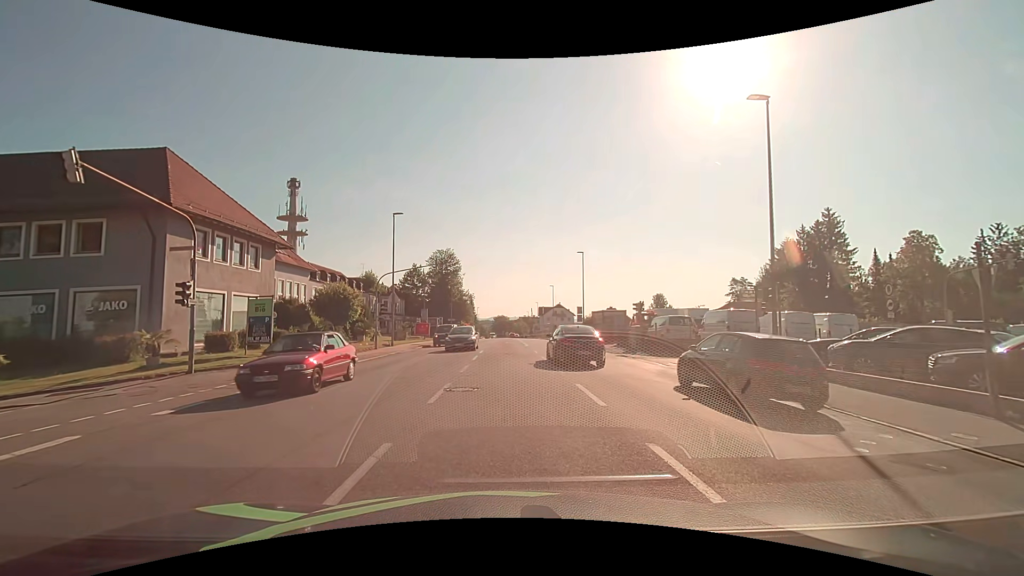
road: tertiary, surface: asphalt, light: Day
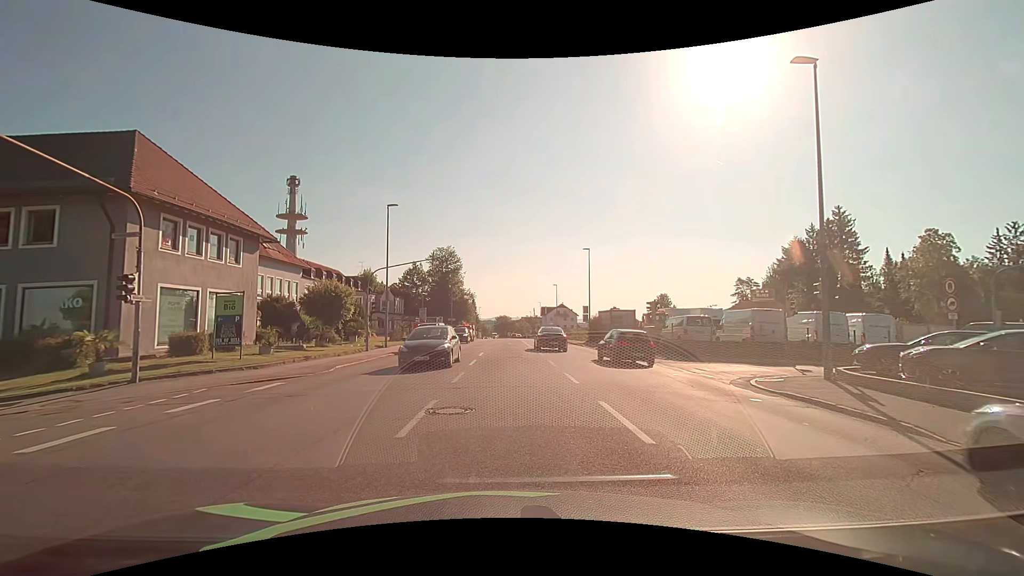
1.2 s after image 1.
(0.0, +2.5) m; -1°
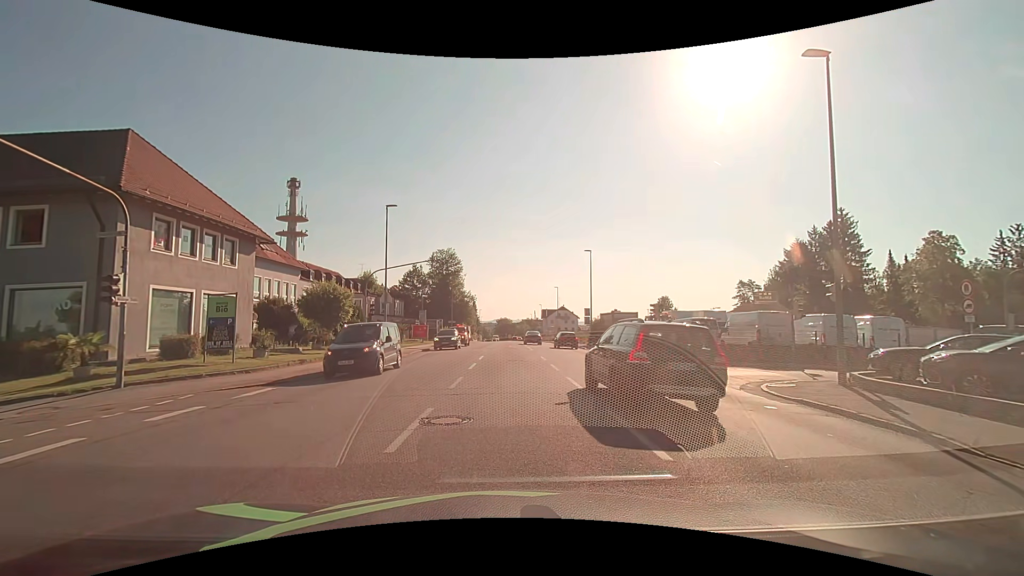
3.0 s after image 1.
(0.0, +0.6) m; 0°
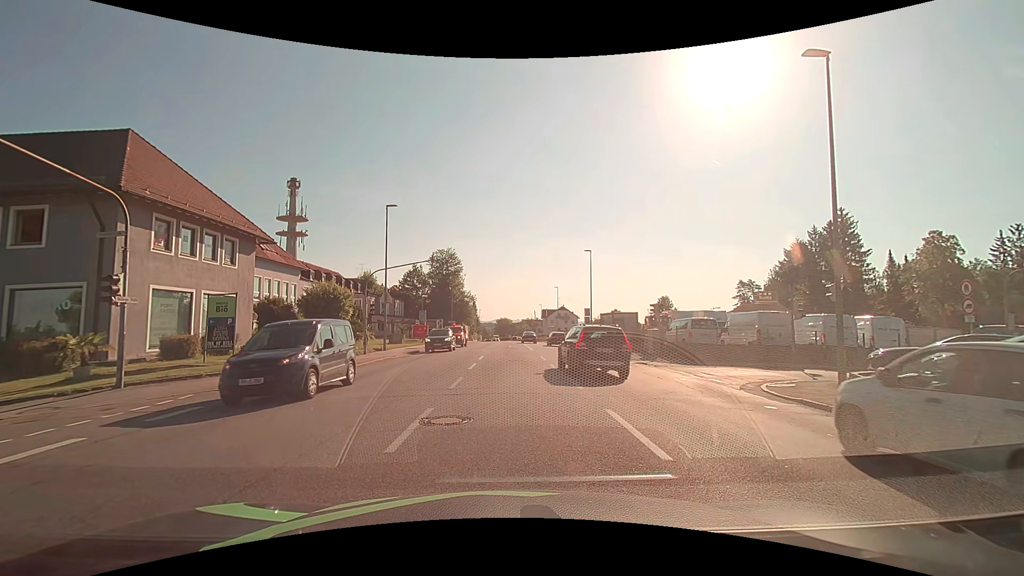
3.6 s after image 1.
(0.0, 0.0) m; 0°
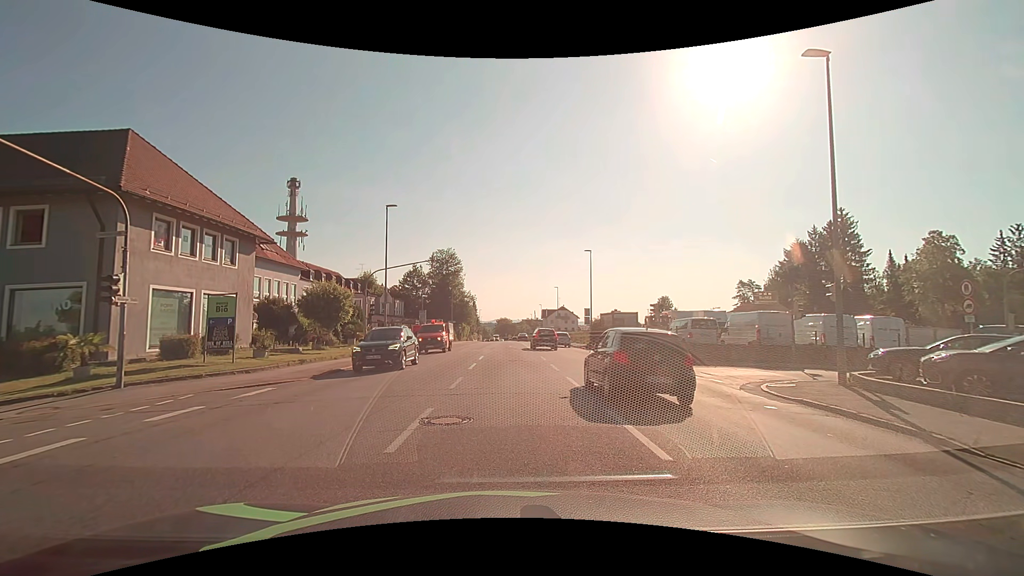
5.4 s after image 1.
(0.0, 0.0) m; 0°
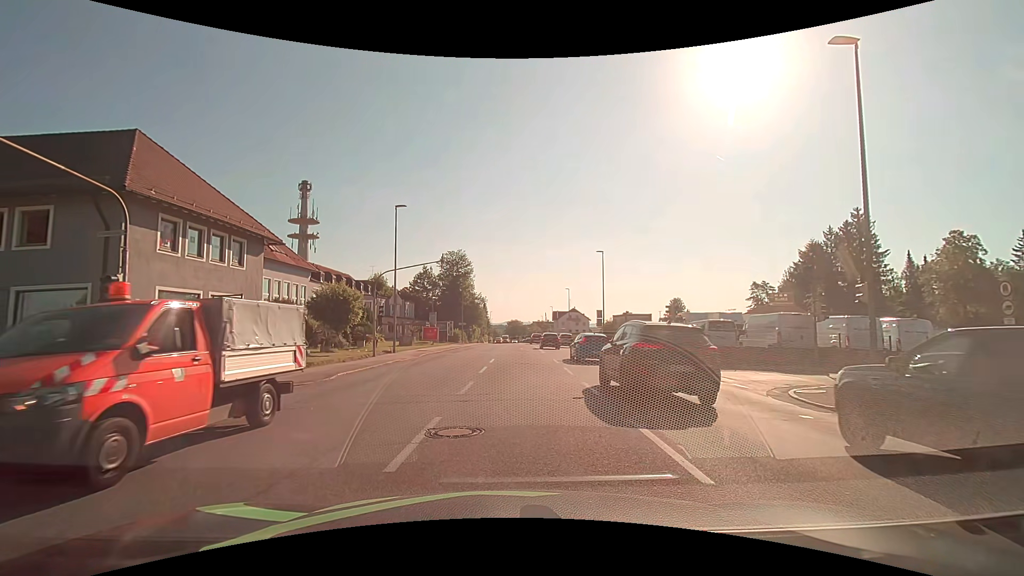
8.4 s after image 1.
(0.0, +0.7) m; 0°
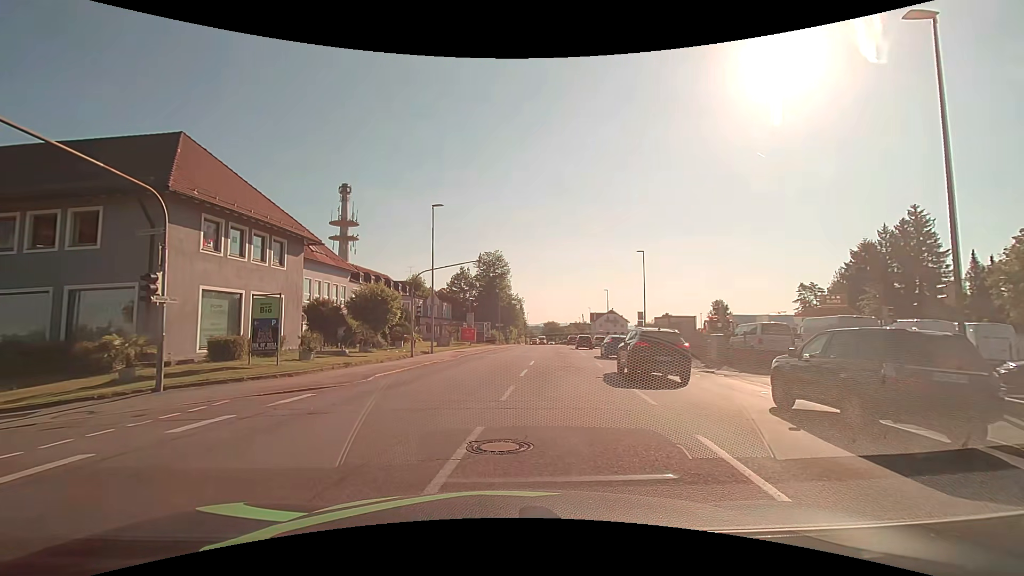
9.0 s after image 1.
(0.0, +0.9) m; -5°
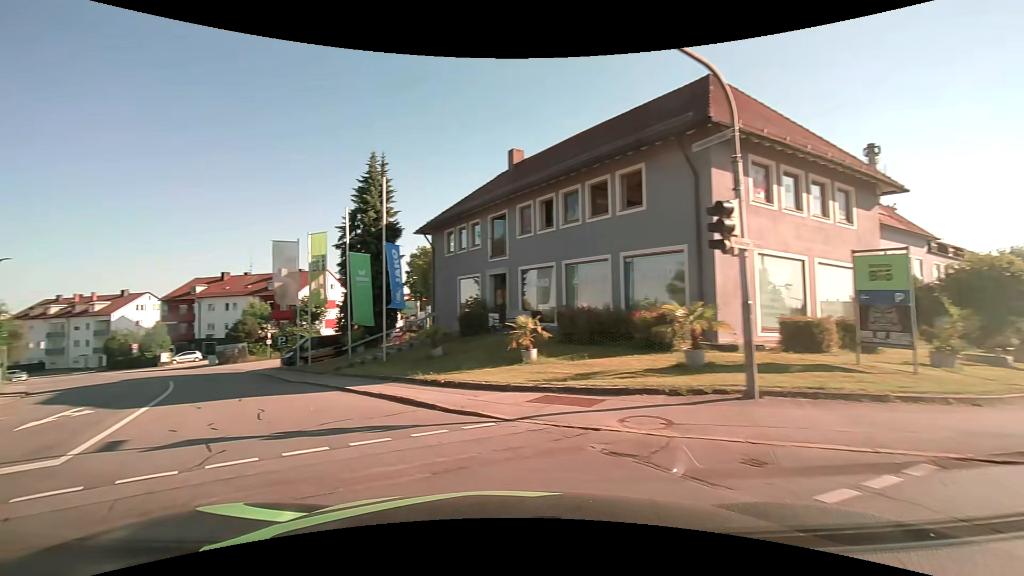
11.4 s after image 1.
(-3.5, +7.0) m; -54°
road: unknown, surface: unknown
